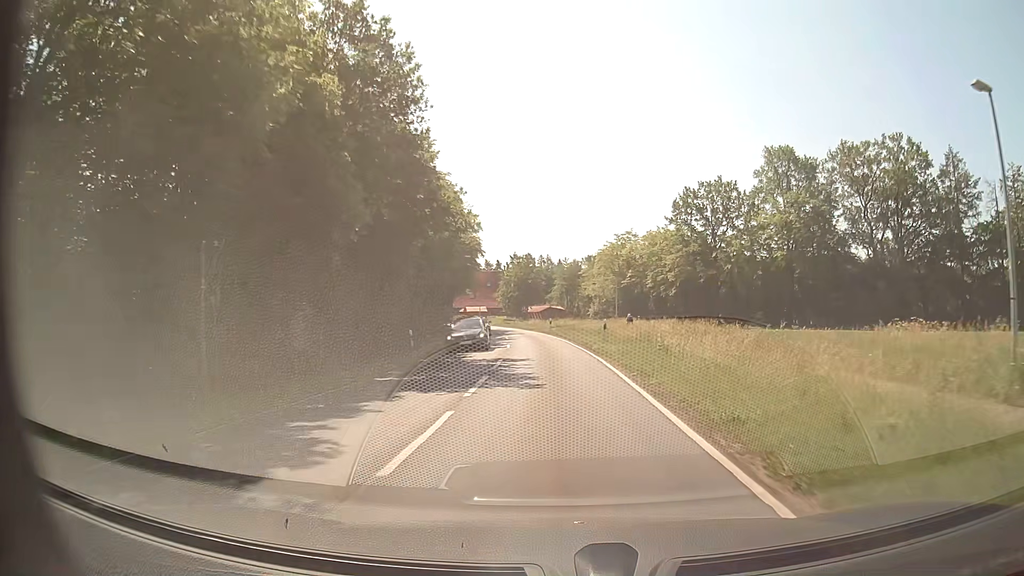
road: secondary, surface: asphalt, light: Day
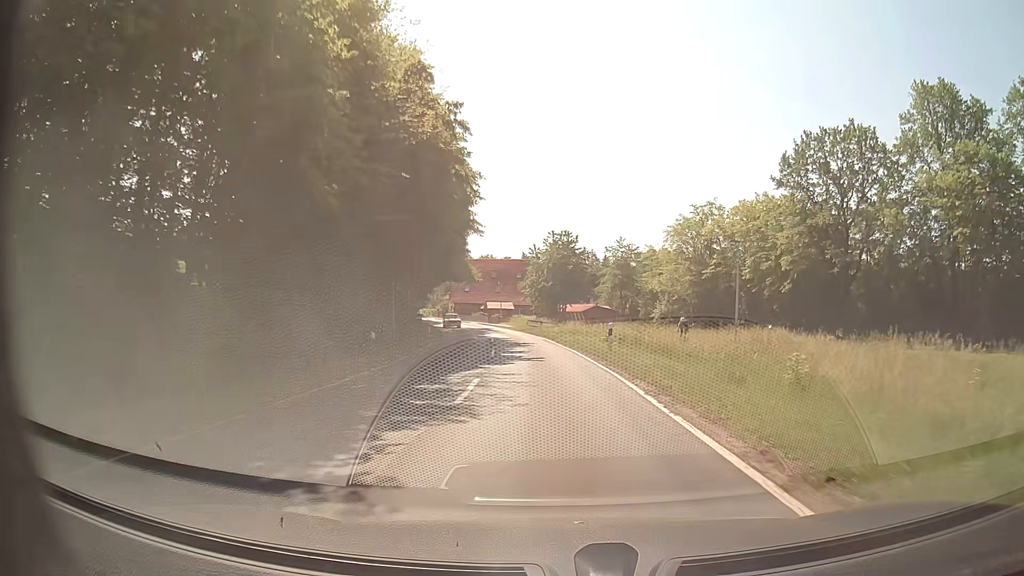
(-0.9, +31.7) m; -3°
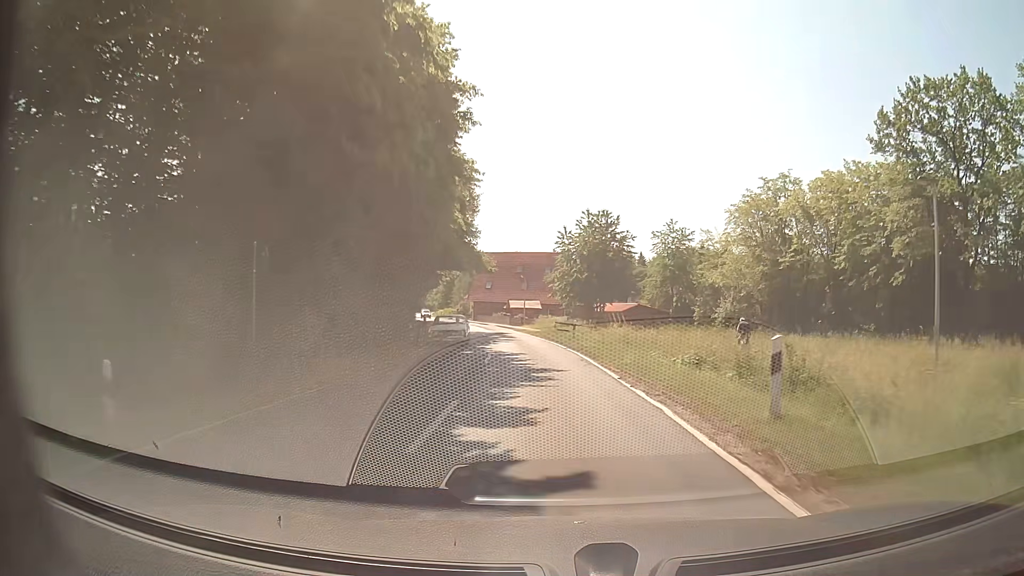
(-0.3, +15.8) m; -3°
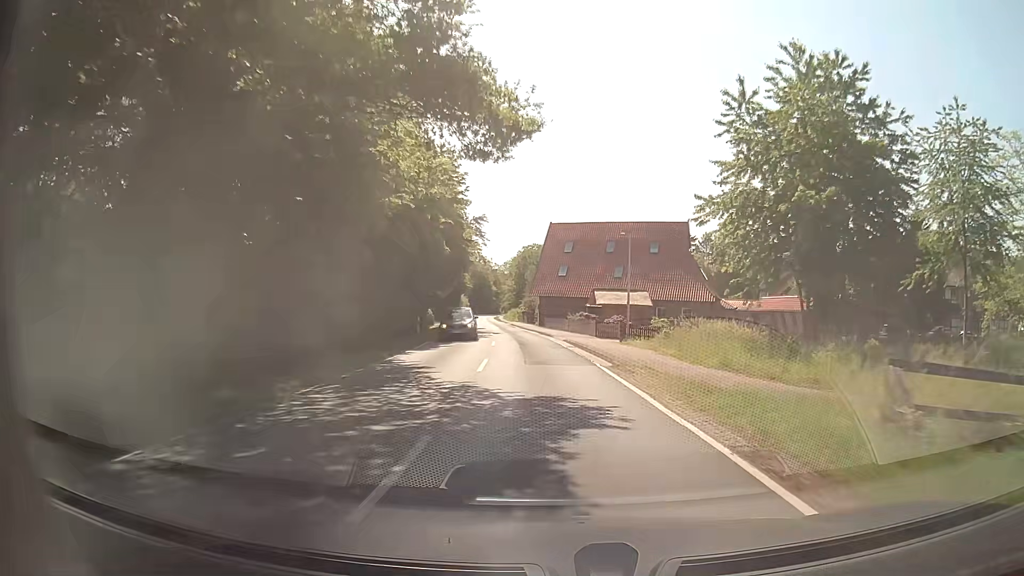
(-2.5, +39.4) m; -8°
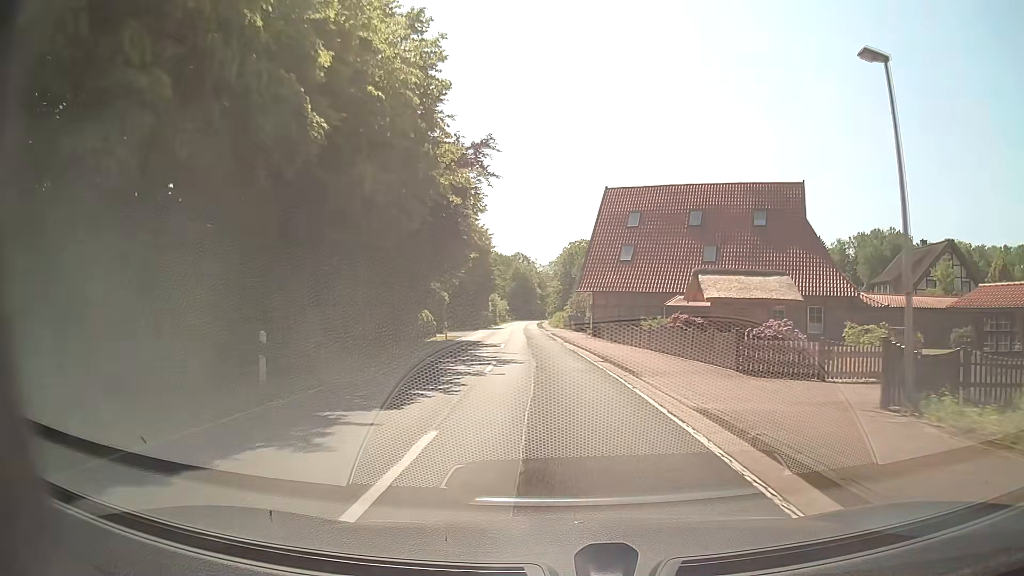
(-0.7, +23.7) m; -3°
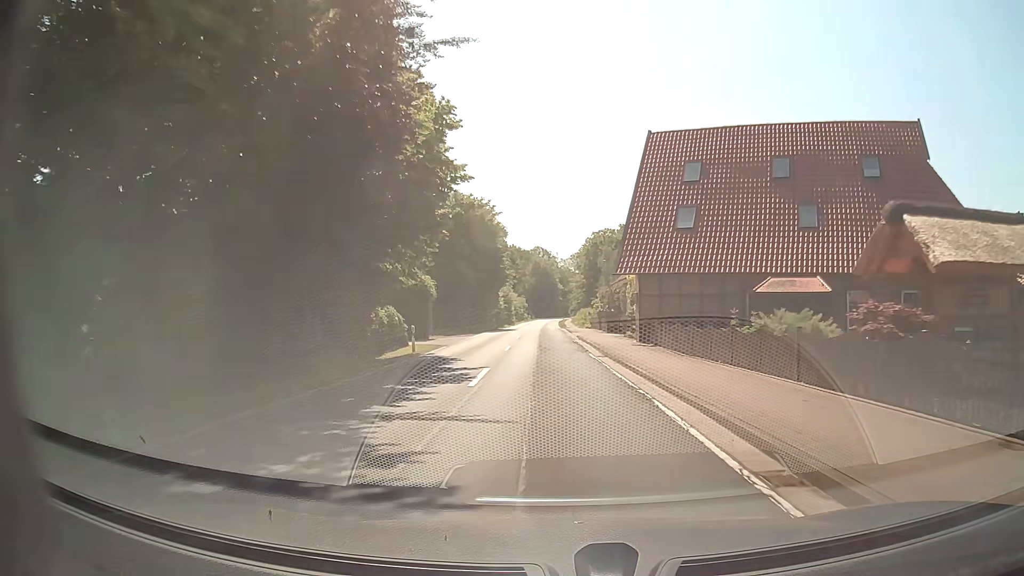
(-0.3, +15.8) m; -2°
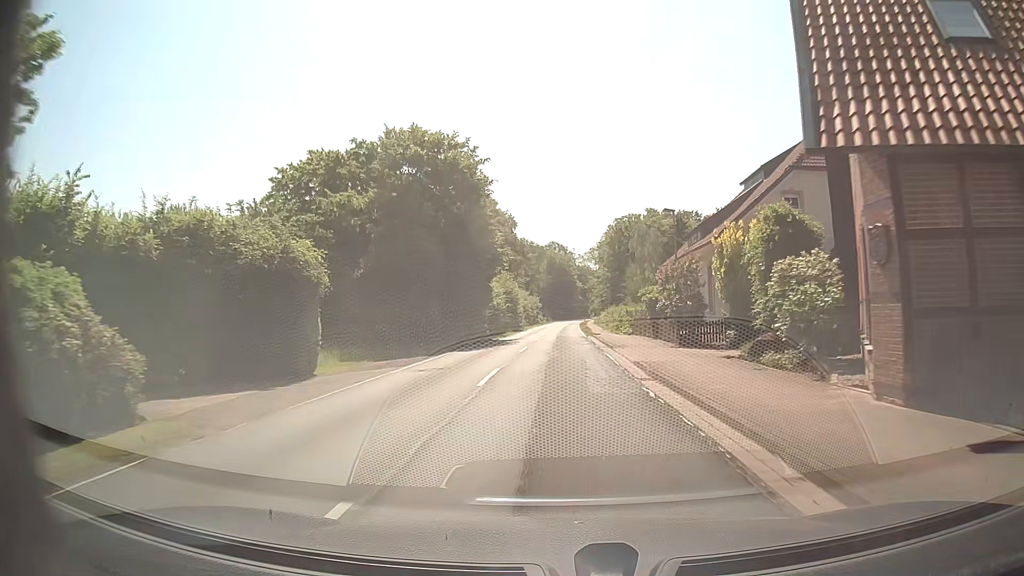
(-0.4, +23.7) m; -2°
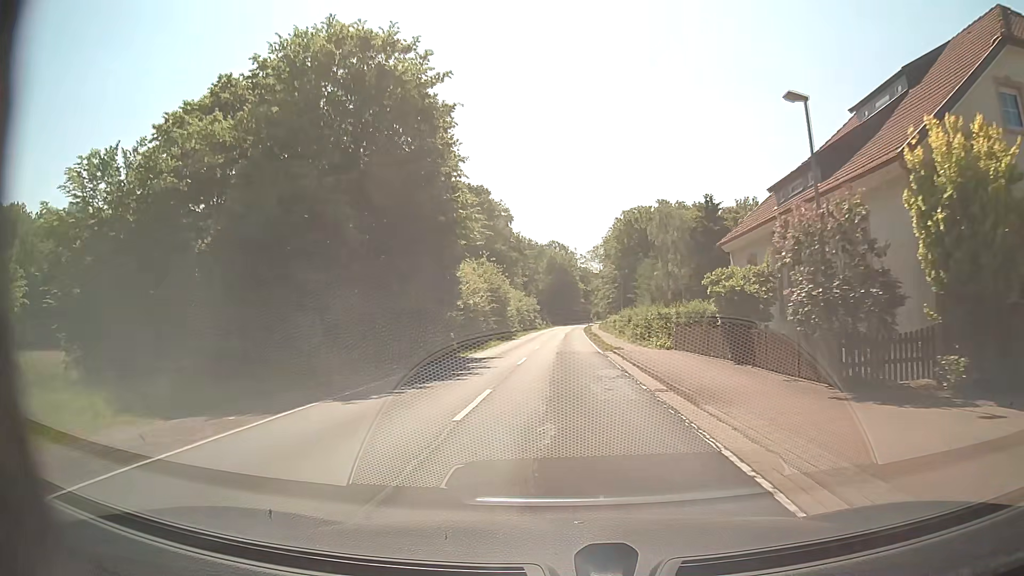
(-0.1, +15.8) m; -1°
(0, +10) (0, +20) (+1, +30) (+1, +40) (+1, +50) (+2, +60) (+2, +70) (+3, +80) (+3, +90) (+4, +100) m
